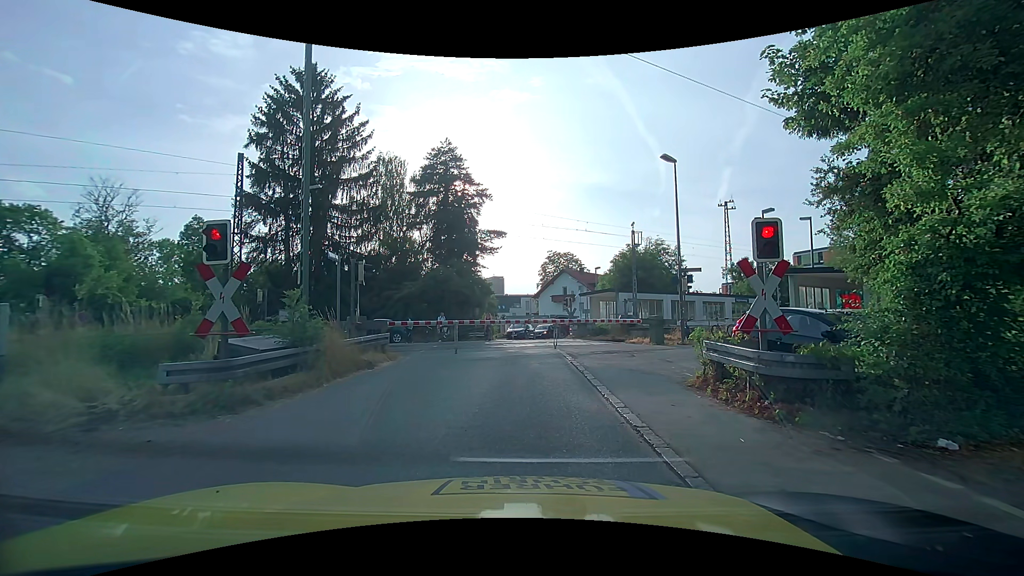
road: unclassified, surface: asphalt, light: Day
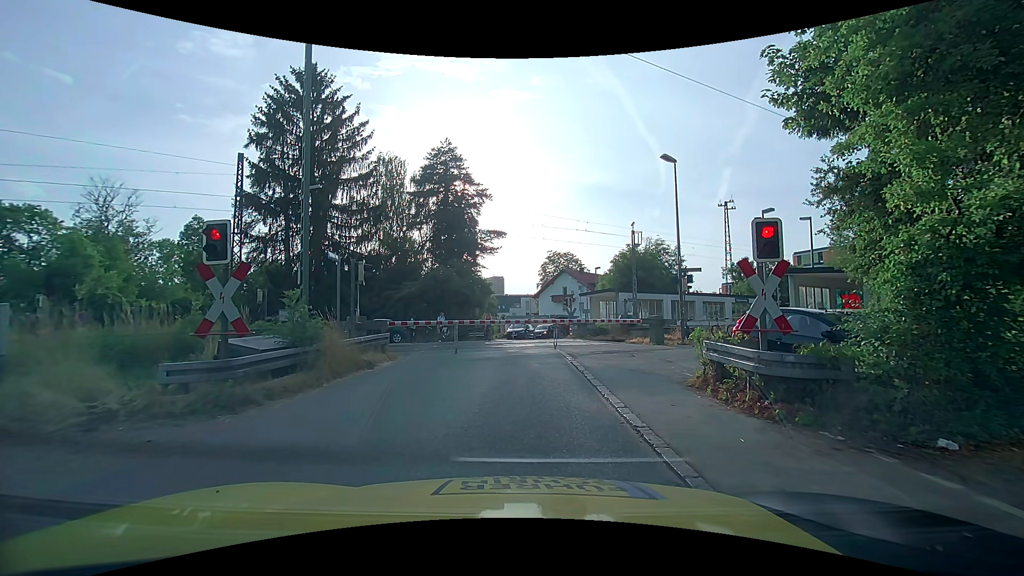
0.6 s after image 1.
(0.0, 0.0) m; 0°
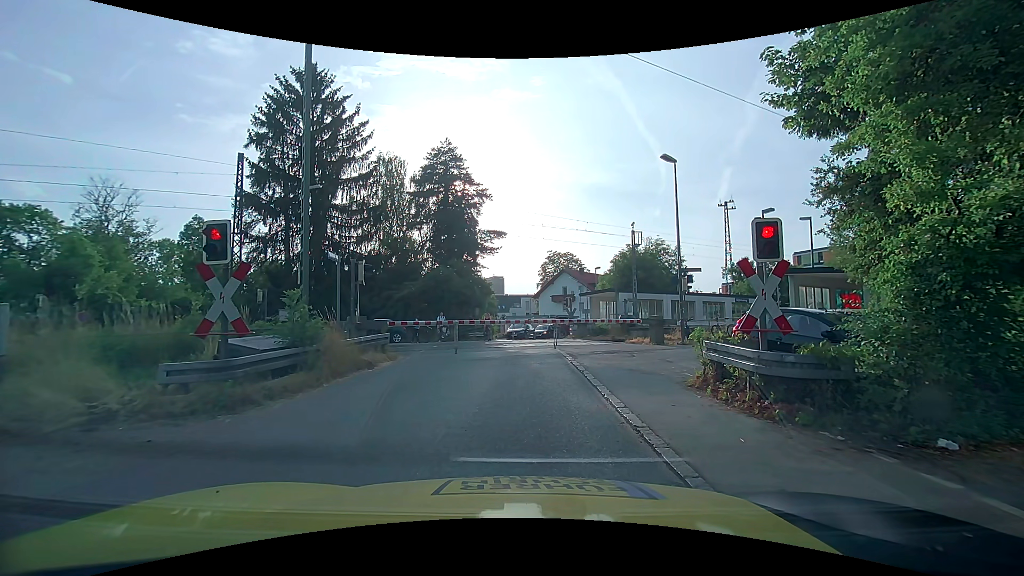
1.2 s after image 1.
(0.0, 0.0) m; 0°
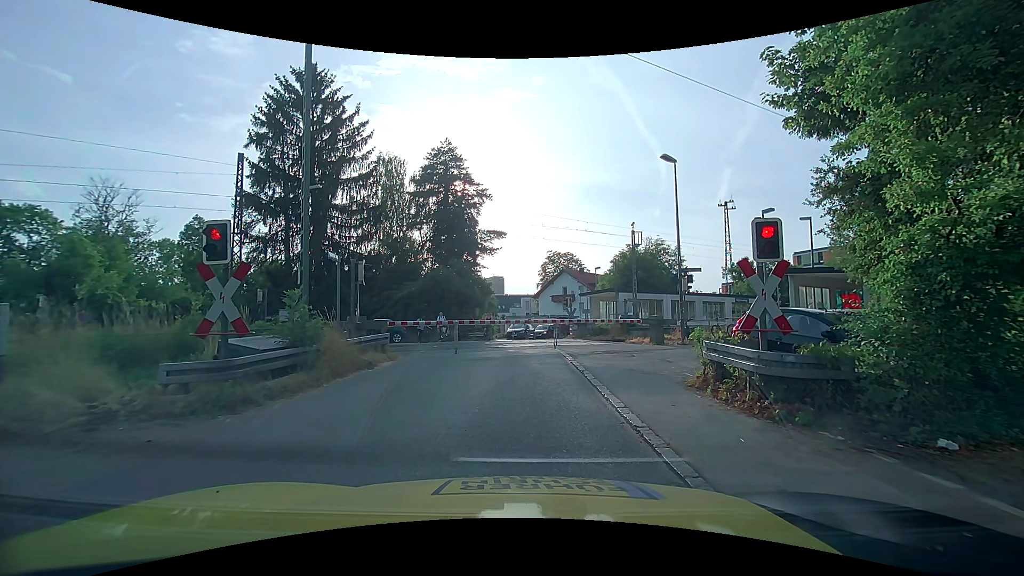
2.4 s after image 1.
(0.0, 0.0) m; 0°
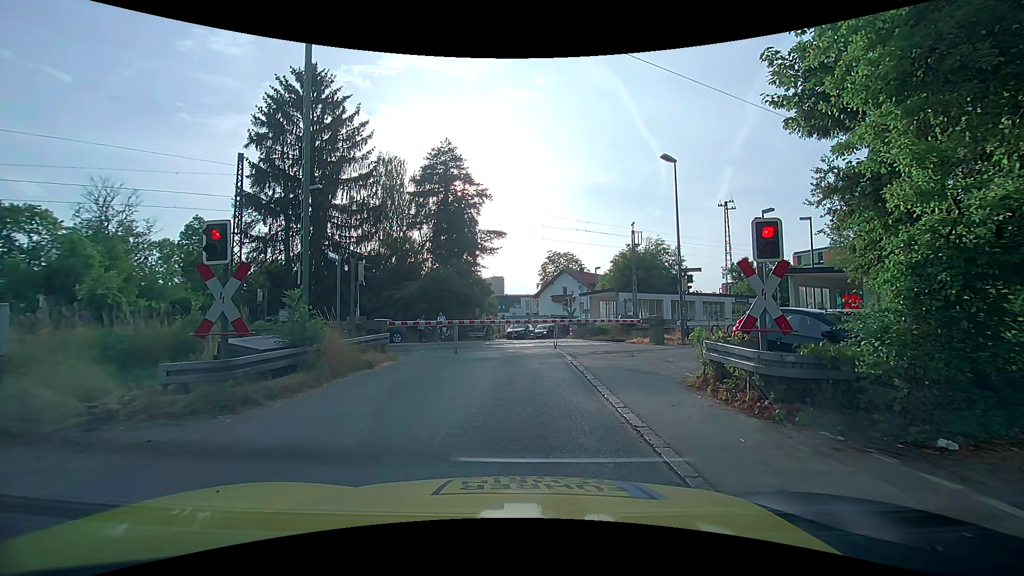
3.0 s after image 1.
(0.0, 0.0) m; 0°
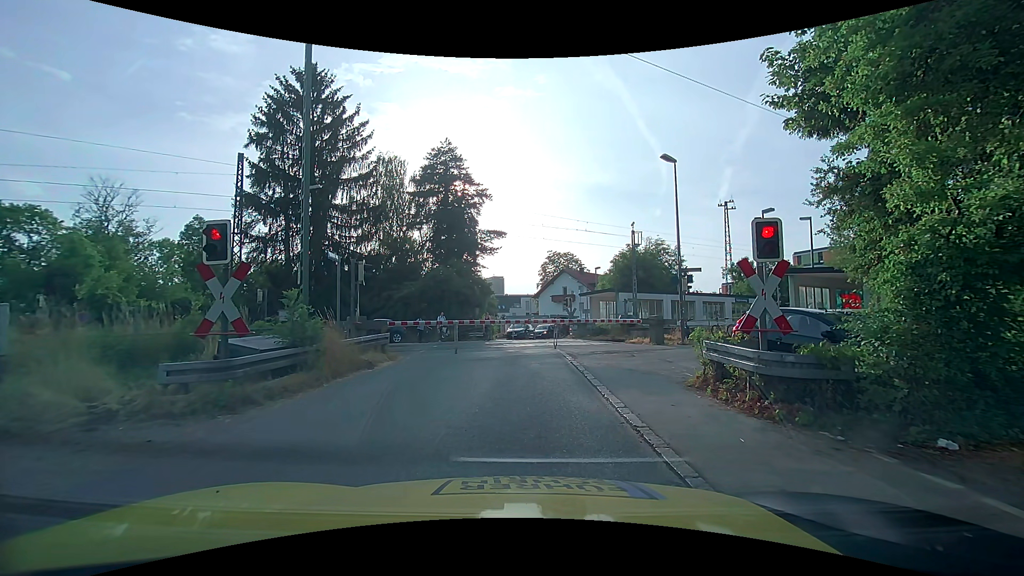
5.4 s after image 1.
(0.0, 0.0) m; 0°
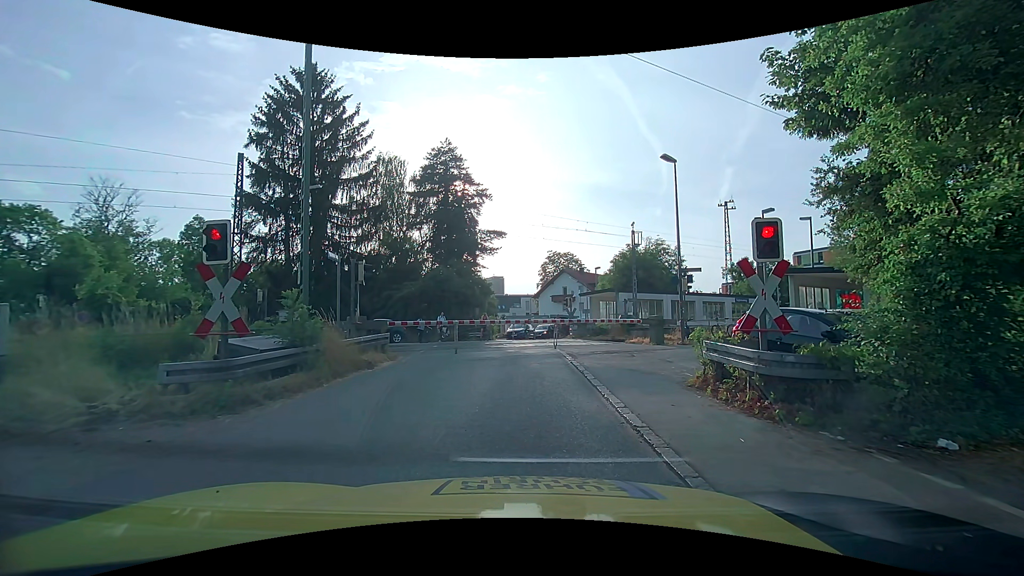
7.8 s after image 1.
(0.0, 0.0) m; 0°
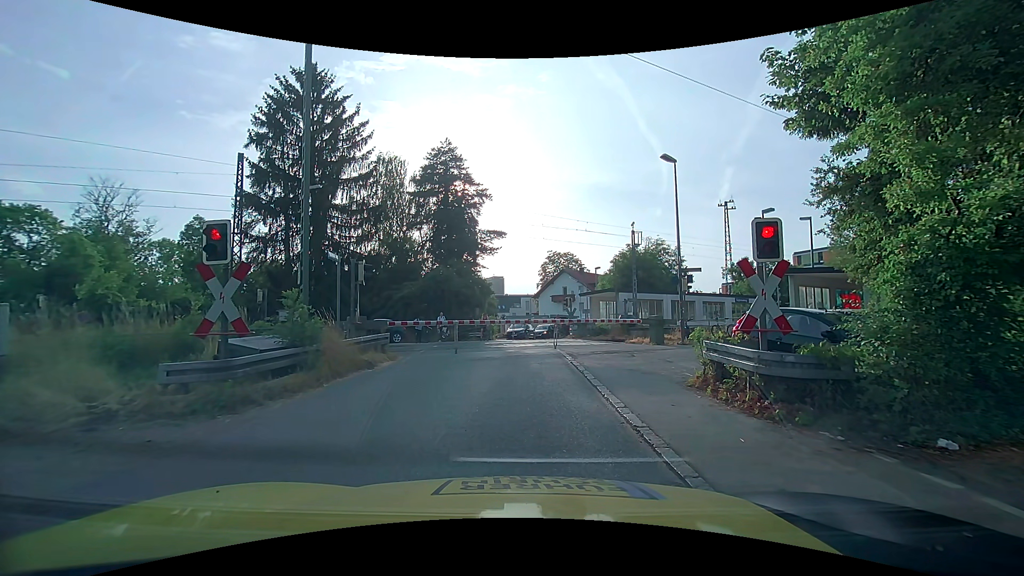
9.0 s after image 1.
(0.0, 0.0) m; 0°
